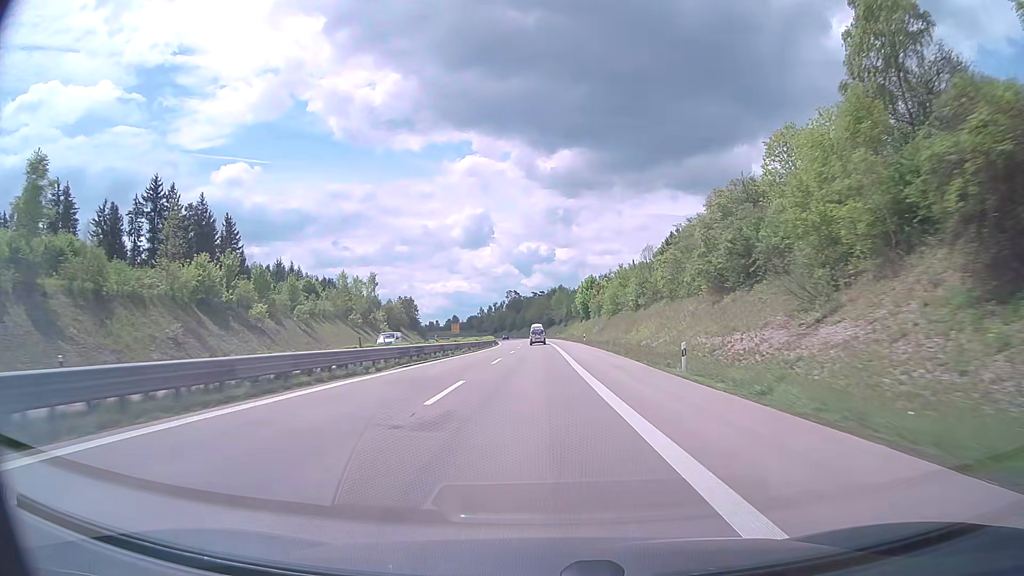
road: trunk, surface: asphalt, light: Day
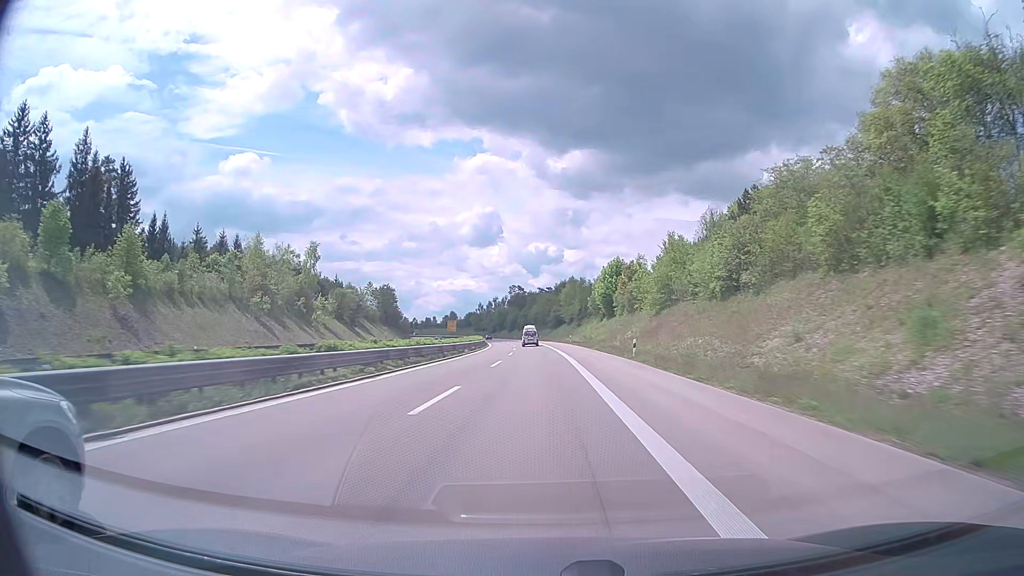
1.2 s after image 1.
(-0.1, +37.3) m; 0°
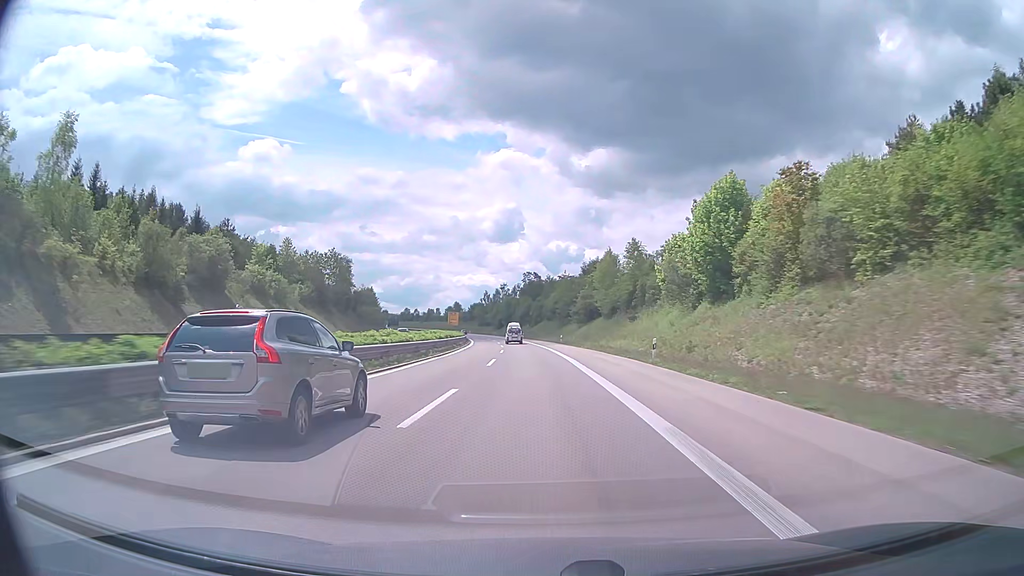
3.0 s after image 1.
(-0.6, +56.1) m; -2°
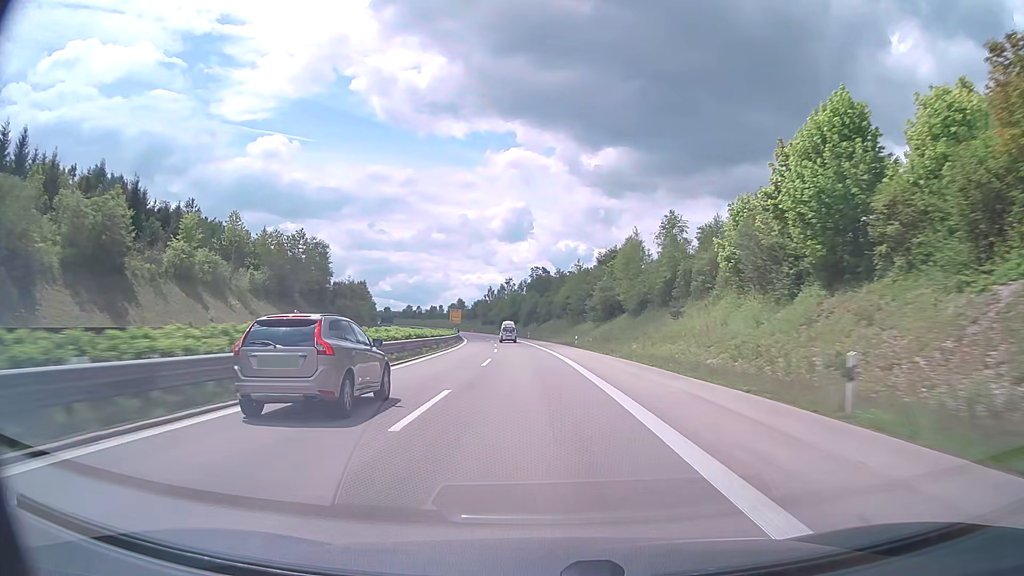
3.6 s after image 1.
(-0.1, +18.6) m; -1°
(0, +10) (0, +20) (0, +30) (-1, +40) (-1, +50) (-2, +60) (-3, +70) (-4, +80) (-5, +90) (-6, +100) m
